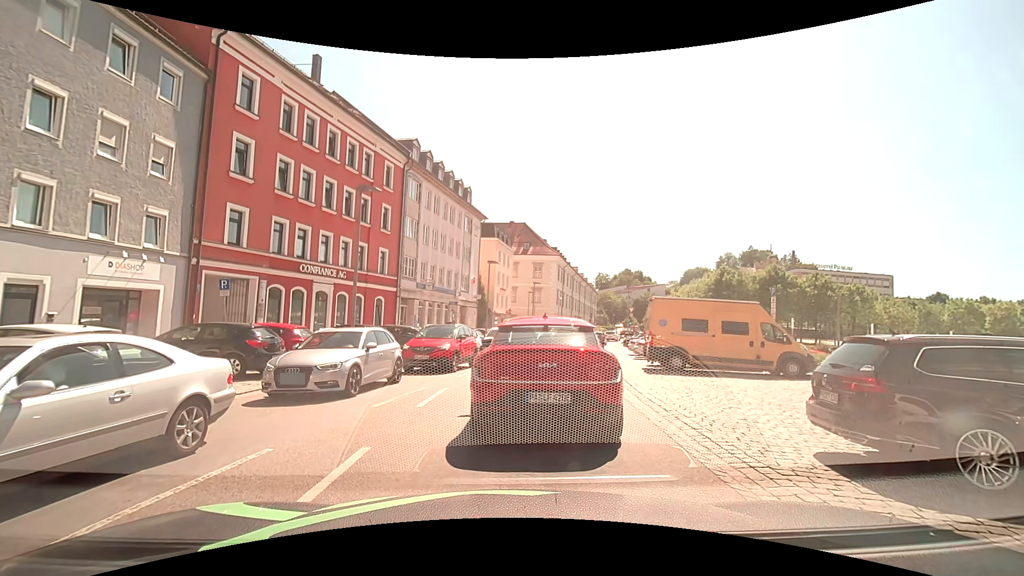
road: tertiary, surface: asphalt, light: Day
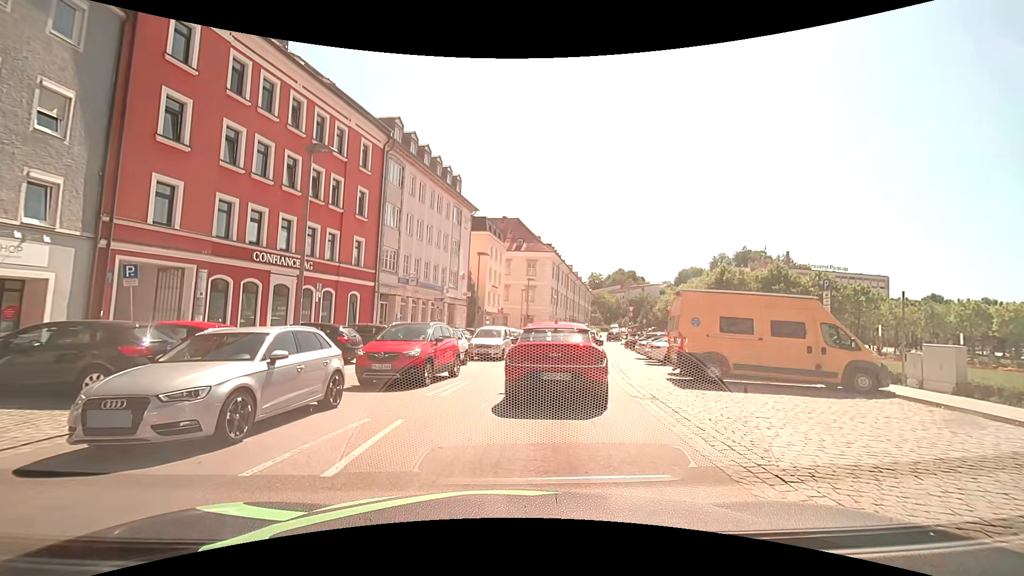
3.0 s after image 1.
(0.0, +4.2) m; 0°
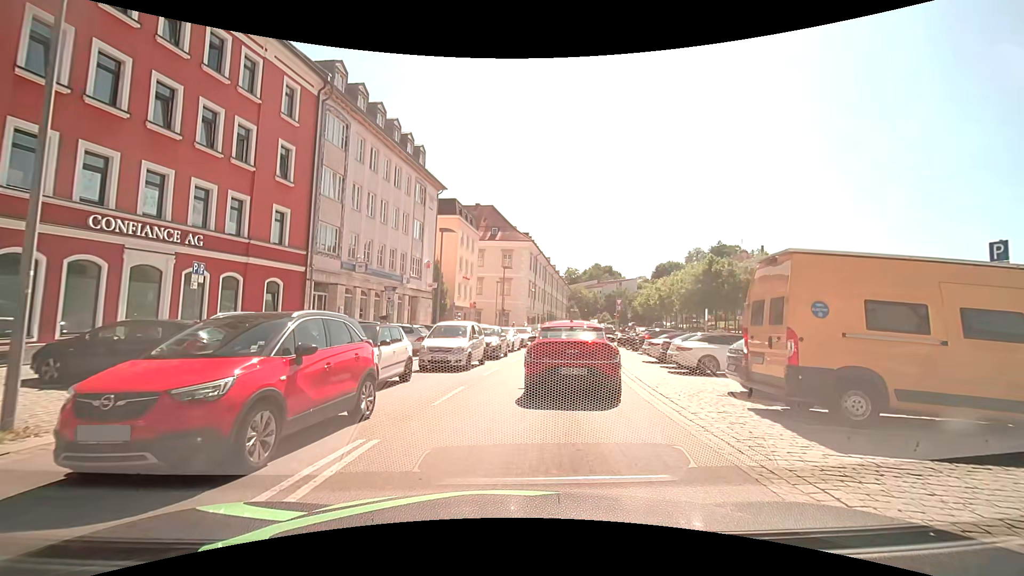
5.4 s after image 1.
(+0.3, +7.2) m; +4°
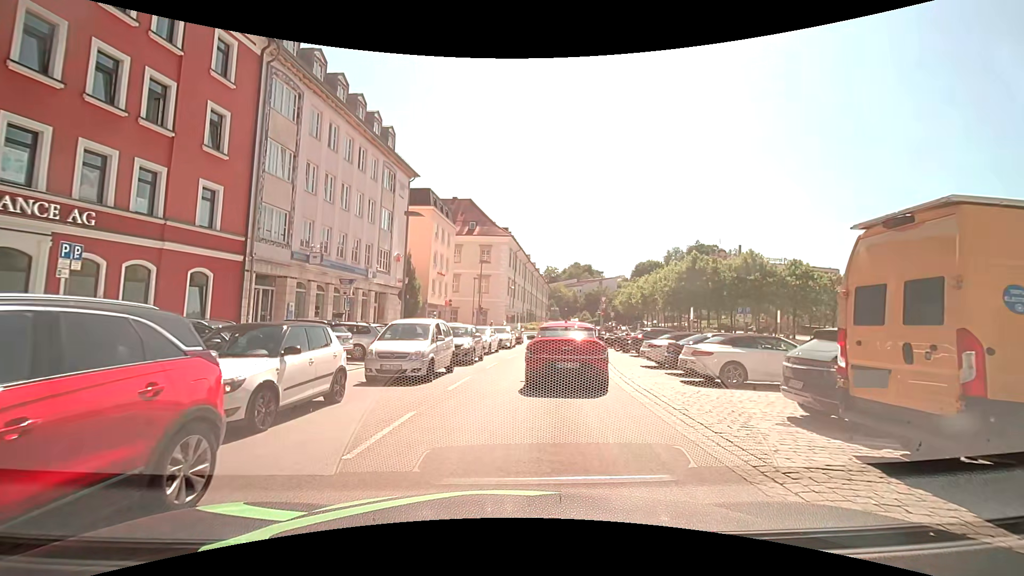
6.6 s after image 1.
(0.0, +3.6) m; +3°
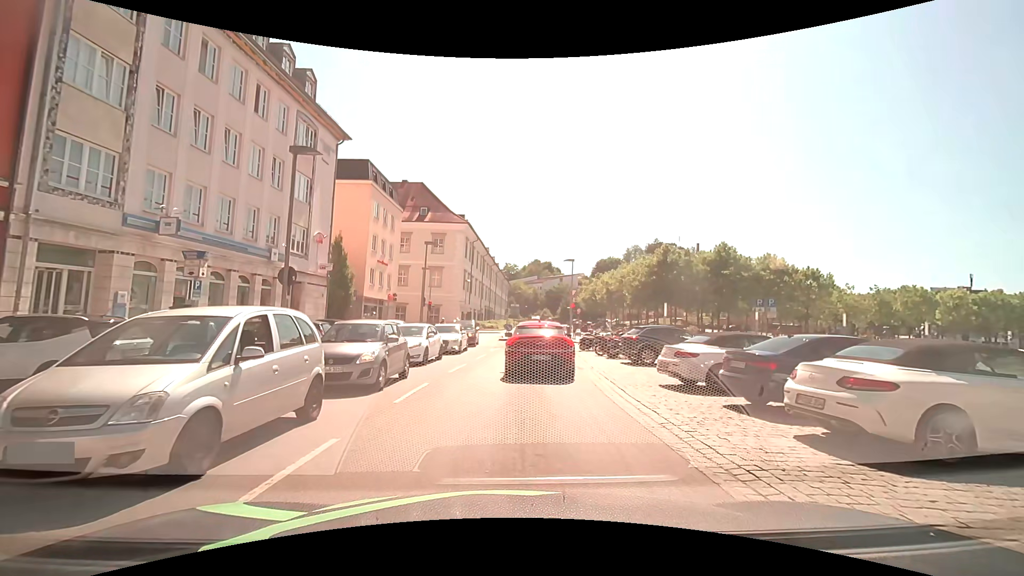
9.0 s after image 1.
(+0.3, +7.9) m; +5°
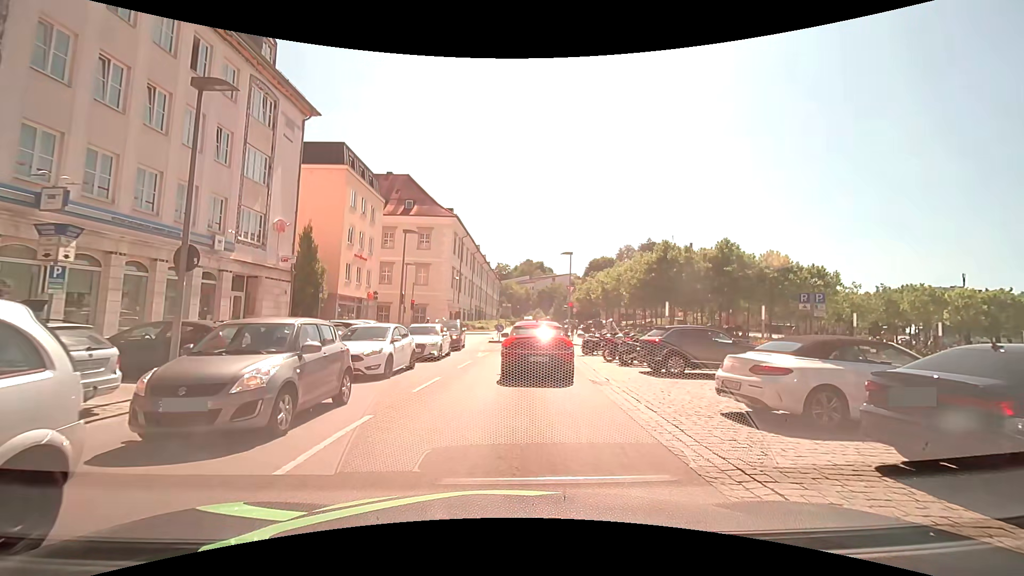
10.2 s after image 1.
(0.0, +4.2) m; +2°
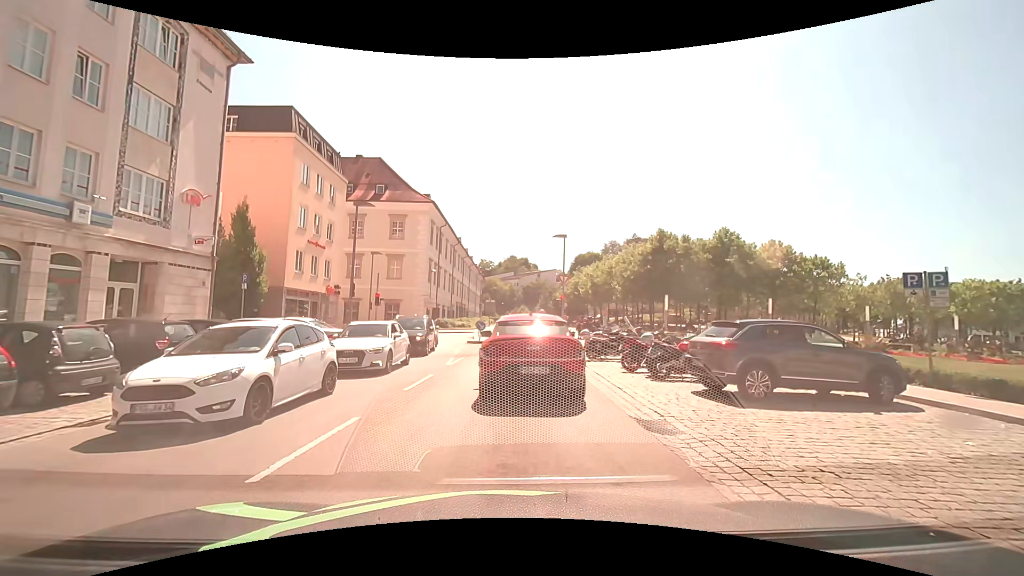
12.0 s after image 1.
(0.0, +6.0) m; +1°
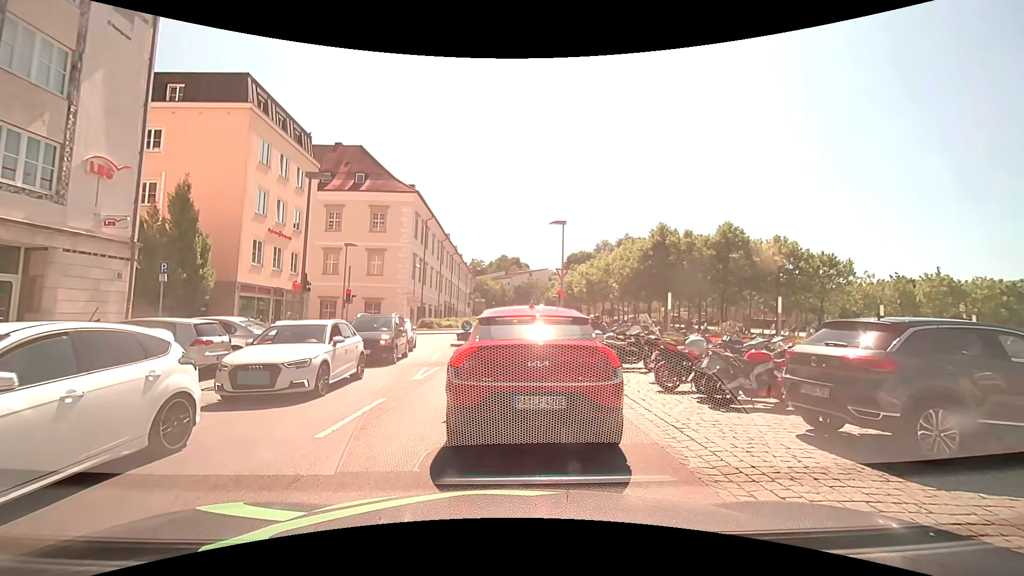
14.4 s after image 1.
(0.0, +4.0) m; +2°
